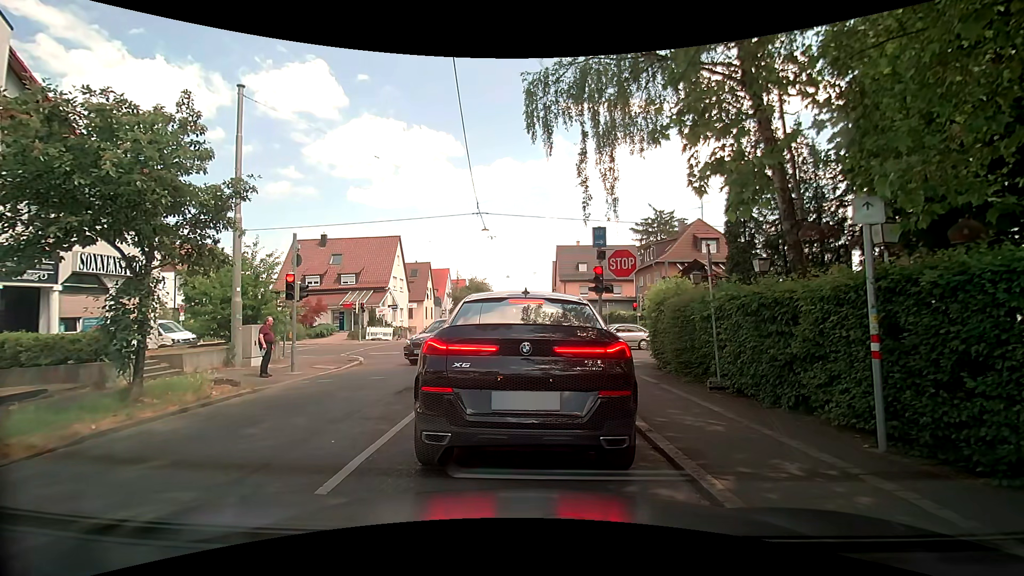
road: tertiary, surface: asphalt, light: Day
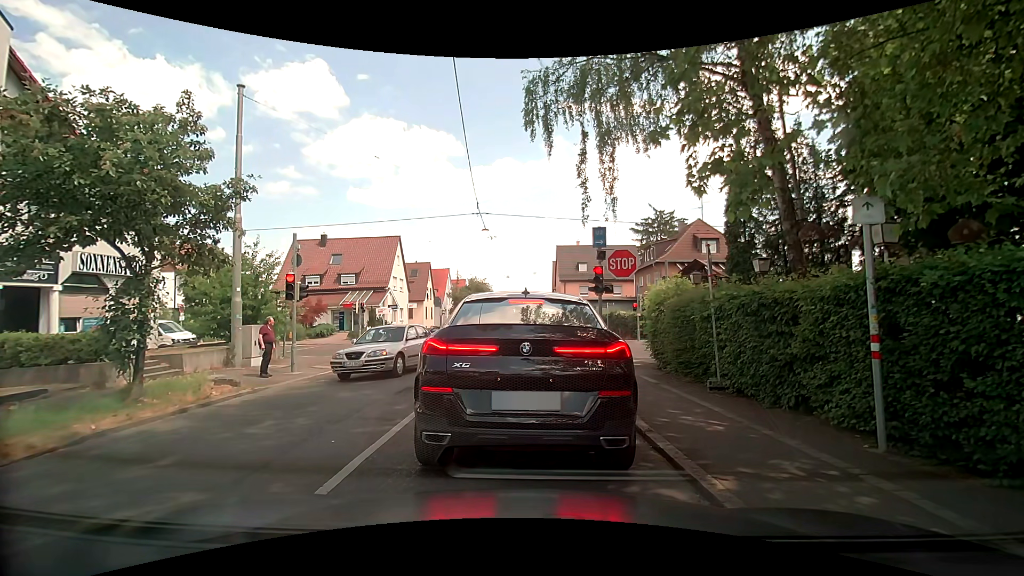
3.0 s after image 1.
(0.0, 0.0) m; 0°
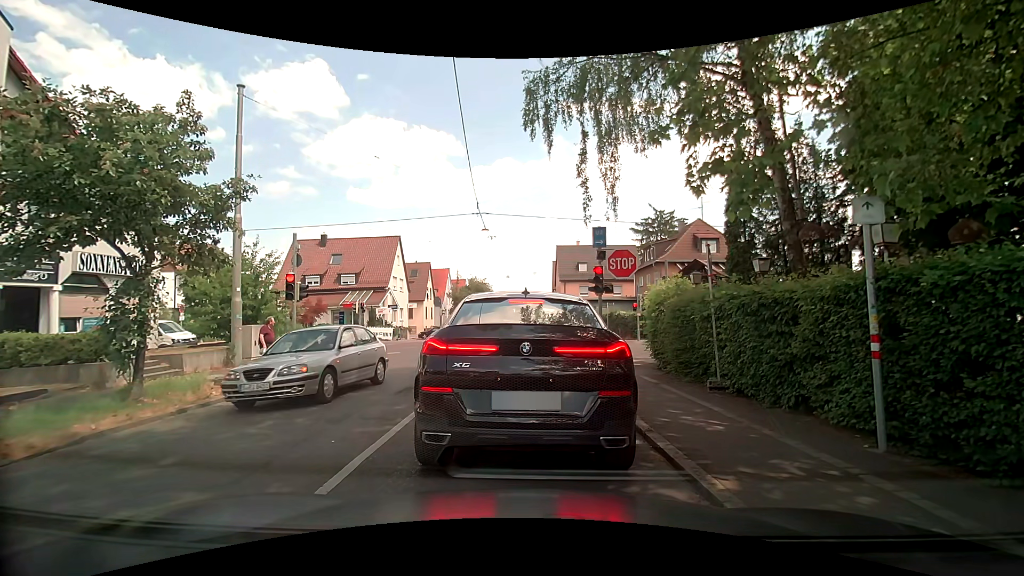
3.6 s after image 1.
(0.0, 0.0) m; 0°
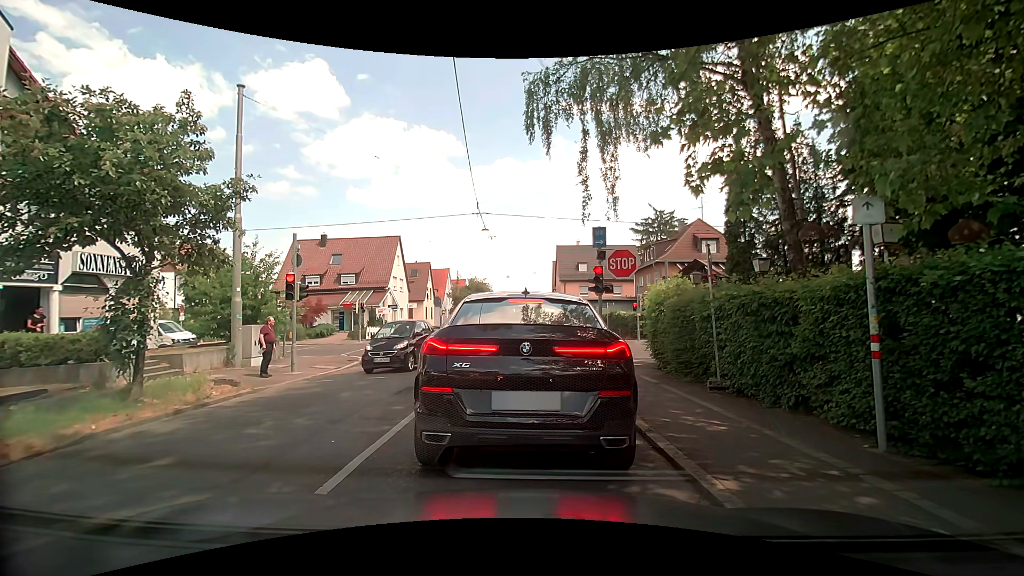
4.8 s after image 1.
(0.0, 0.0) m; 0°
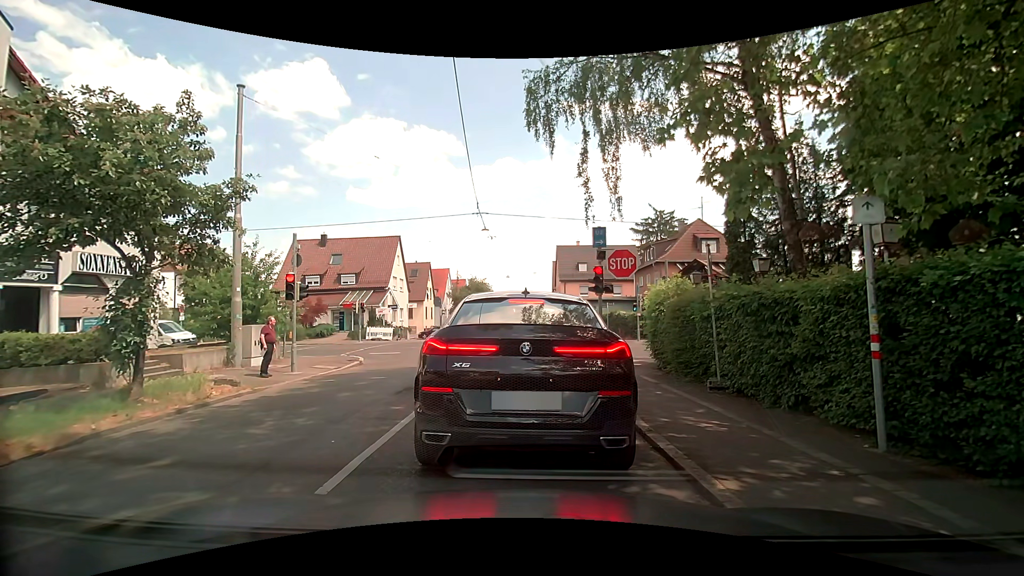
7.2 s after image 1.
(0.0, 0.0) m; 0°
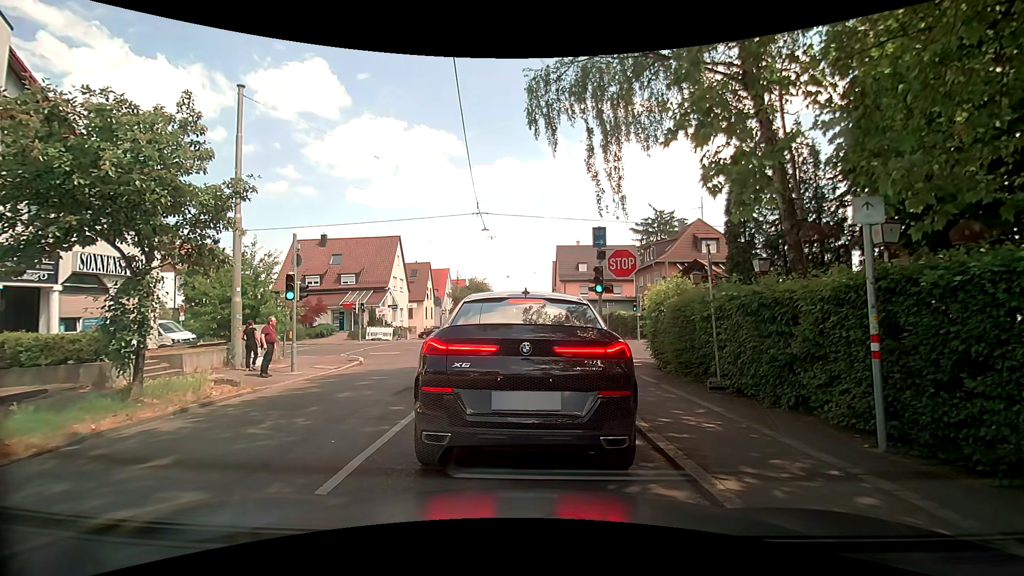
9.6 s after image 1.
(0.0, 0.0) m; 0°
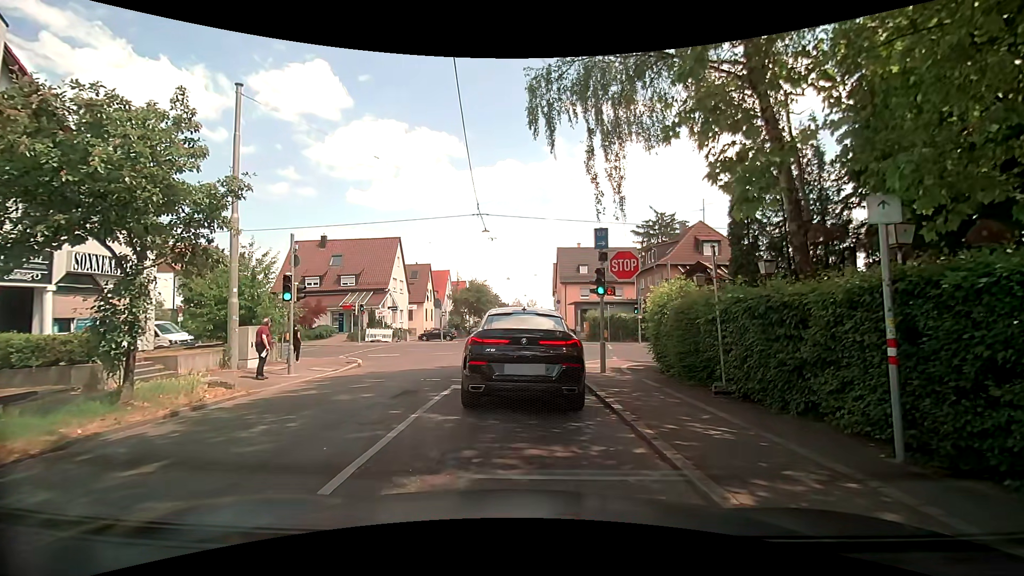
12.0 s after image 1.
(0.0, +0.2) m; 0°
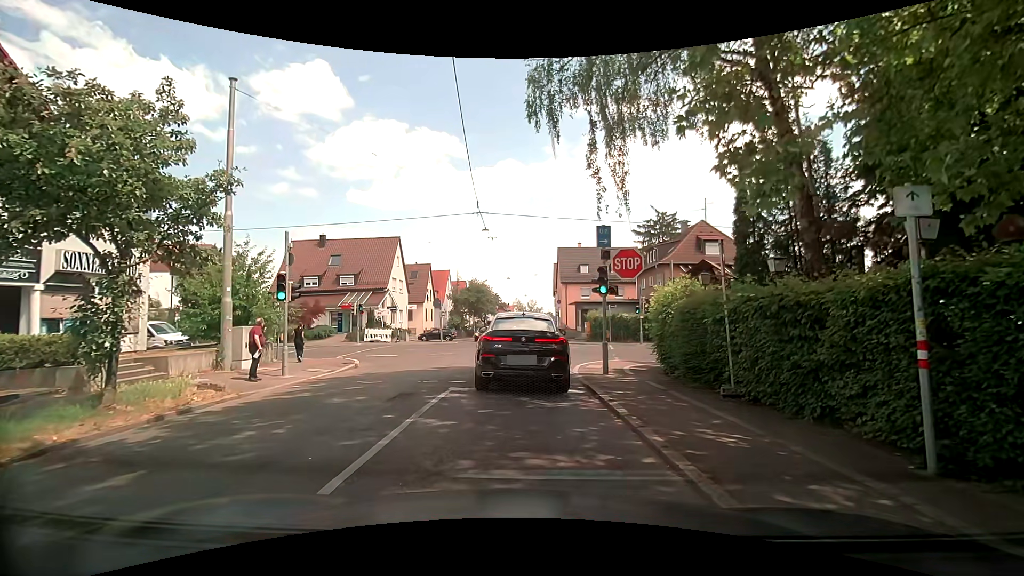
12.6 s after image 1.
(0.0, +0.4) m; 0°
